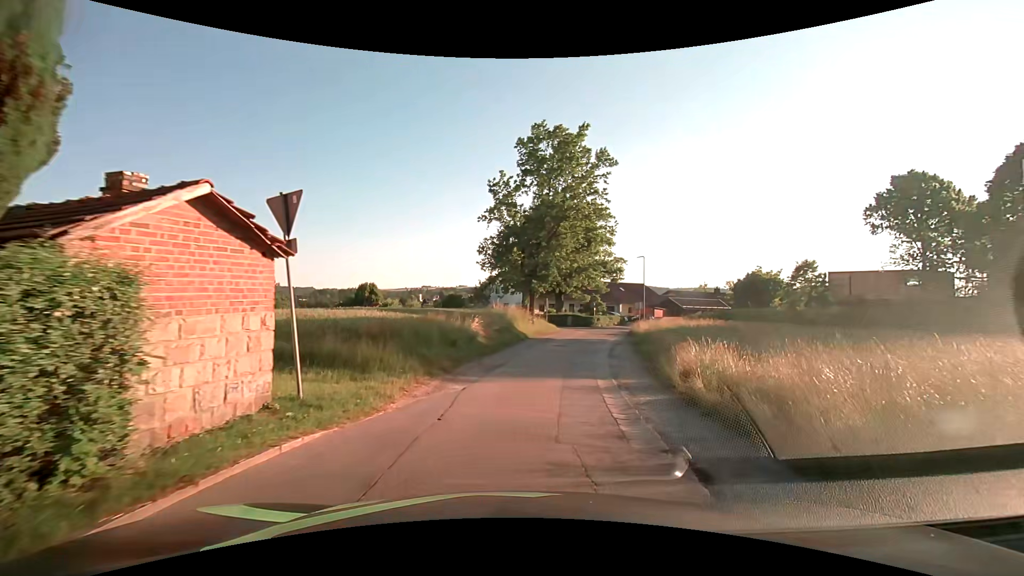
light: Day
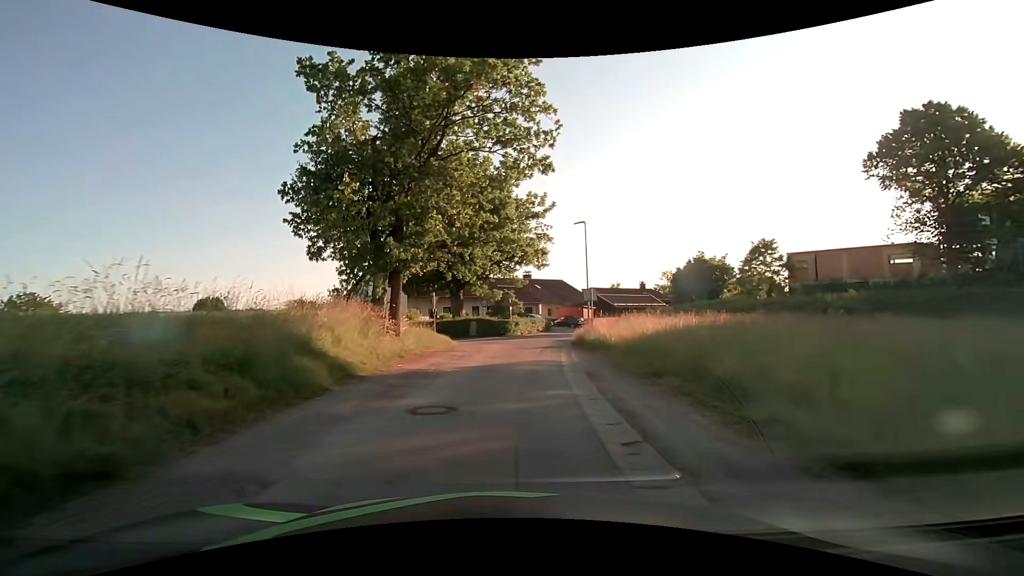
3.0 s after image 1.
(+2.7, +20.8) m; +12°
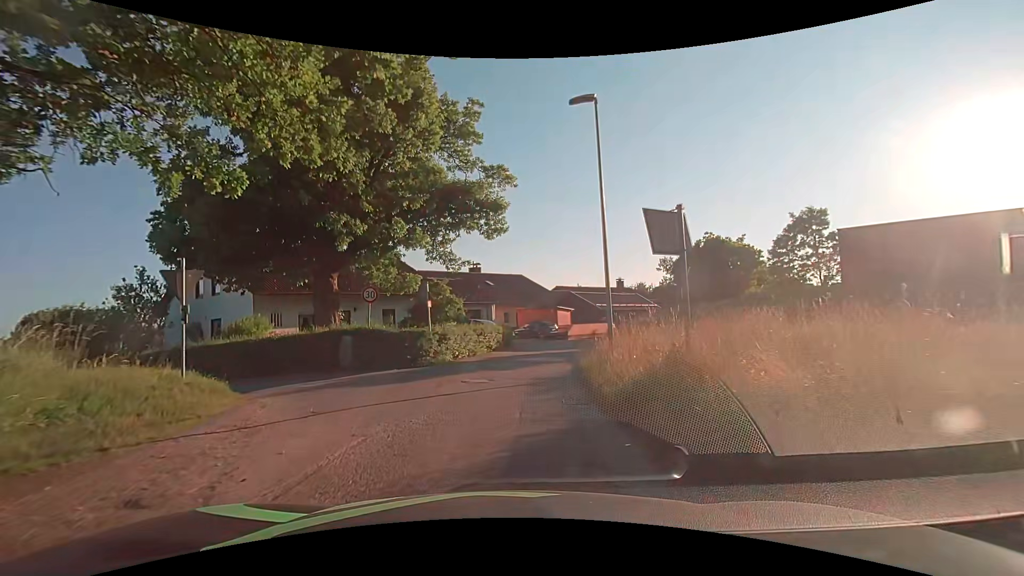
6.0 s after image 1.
(+1.2, +19.7) m; +5°
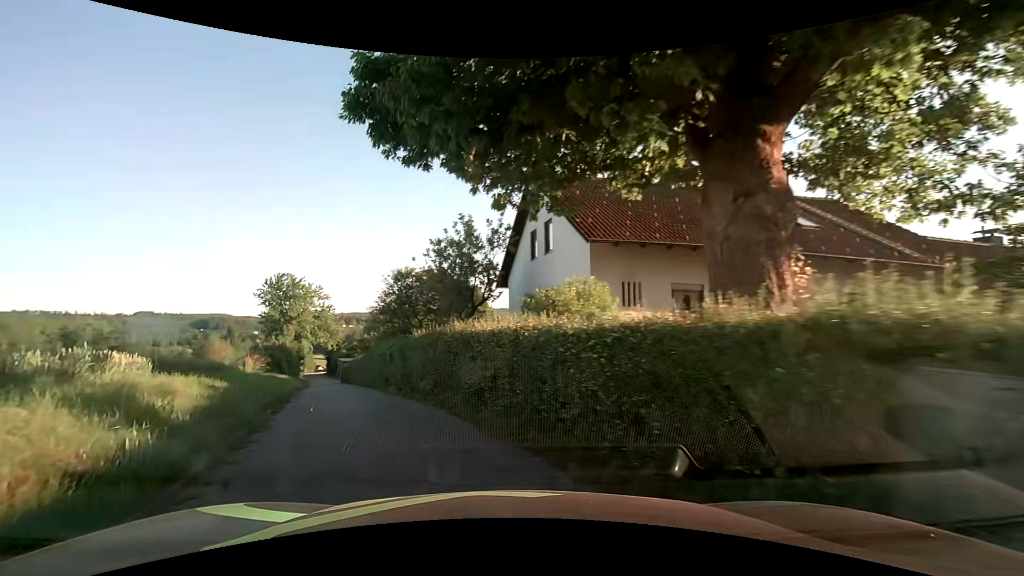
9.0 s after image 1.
(-4.3, +14.5) m; -42°
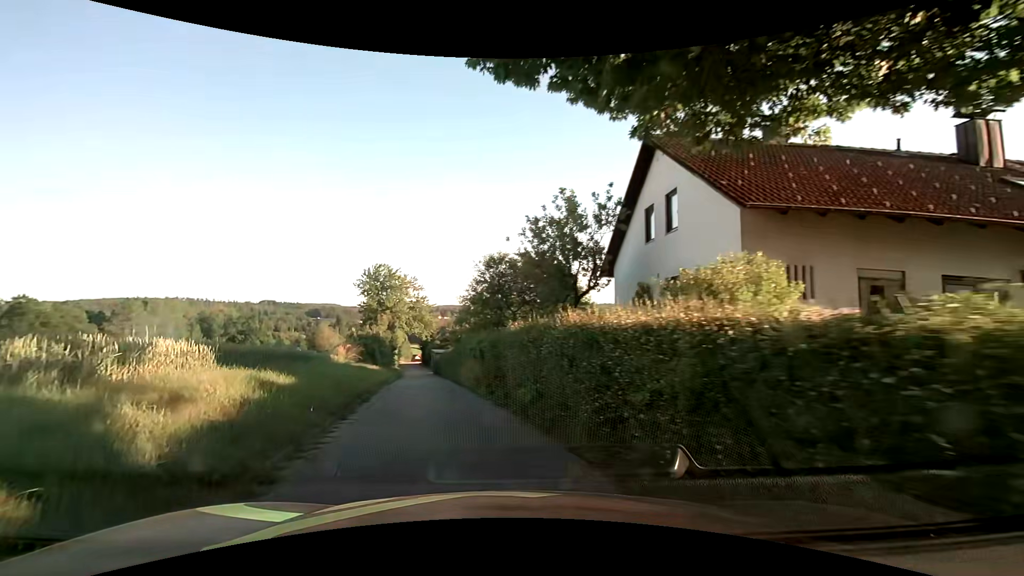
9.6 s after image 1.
(-0.3, +3.0) m; -10°
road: unclassified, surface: asphalt
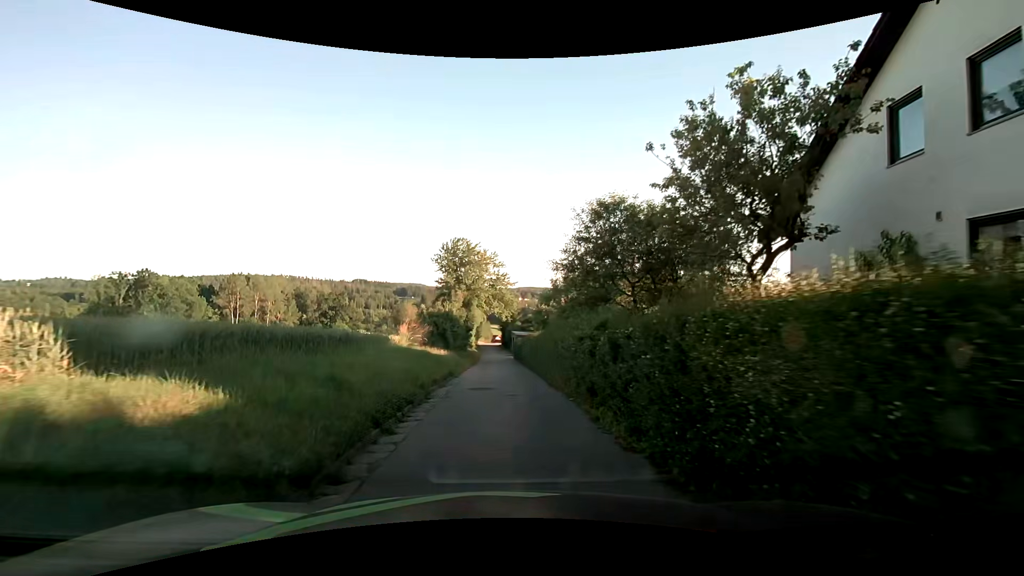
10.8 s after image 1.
(-0.7, +6.7) m; -8°
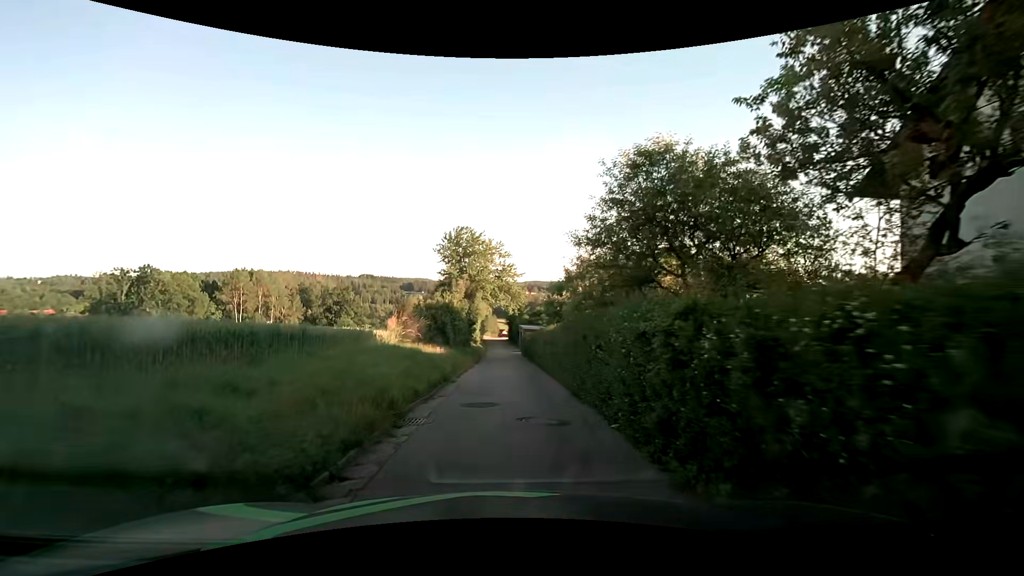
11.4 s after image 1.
(-0.1, +3.8) m; -2°
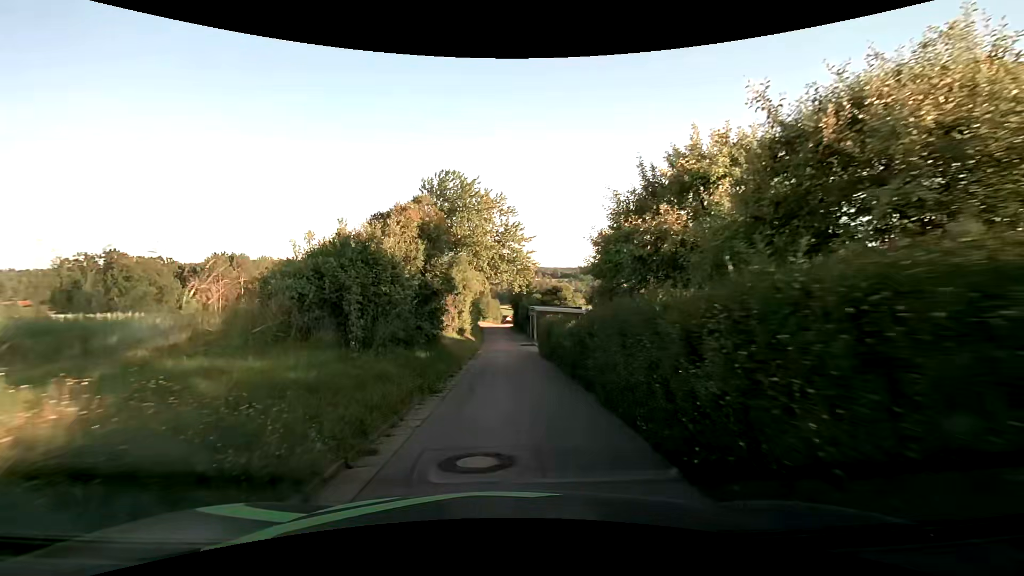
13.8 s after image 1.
(0.0, +17.4) m; 0°
(0, +10) (0, +20) (0, +30) (0, +40) (-1, +50) (-1, +60) (-1, +70) (-1, +80) (-1, +90) (-1, +100) m
